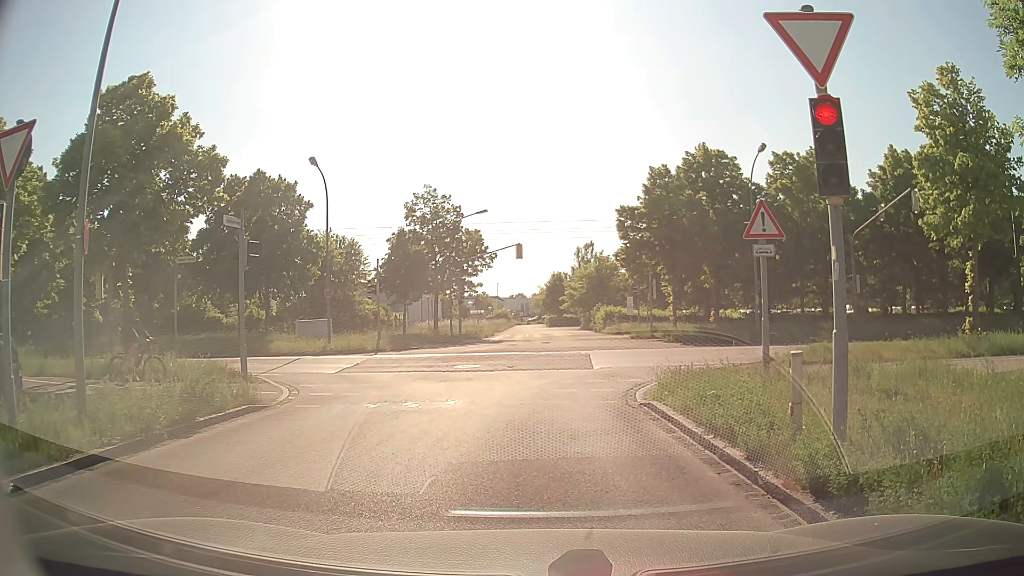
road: residential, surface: asphalt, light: Day
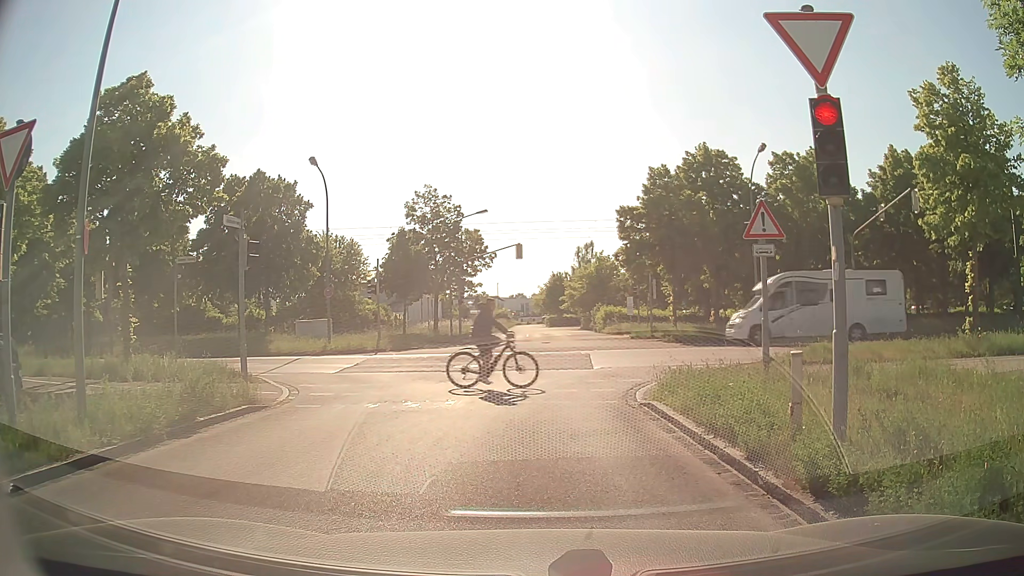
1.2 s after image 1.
(0.0, 0.0) m; 0°
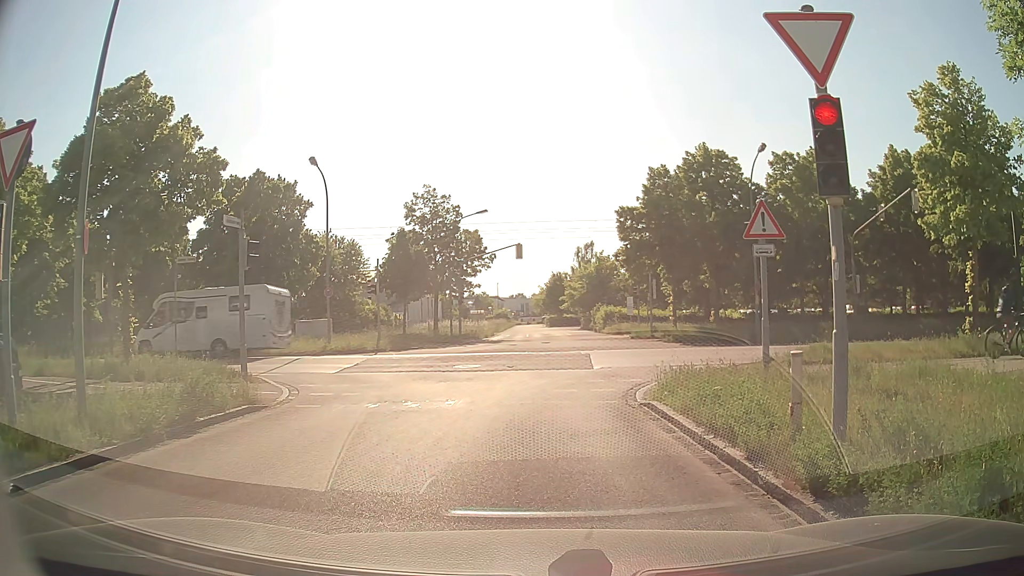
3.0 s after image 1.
(0.0, 0.0) m; 0°
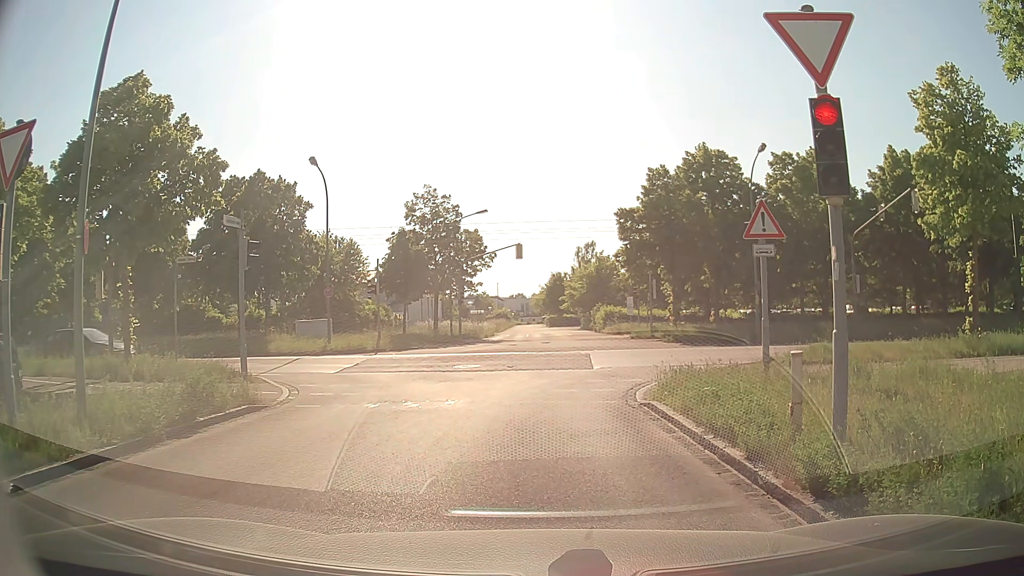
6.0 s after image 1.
(0.0, 0.0) m; 0°
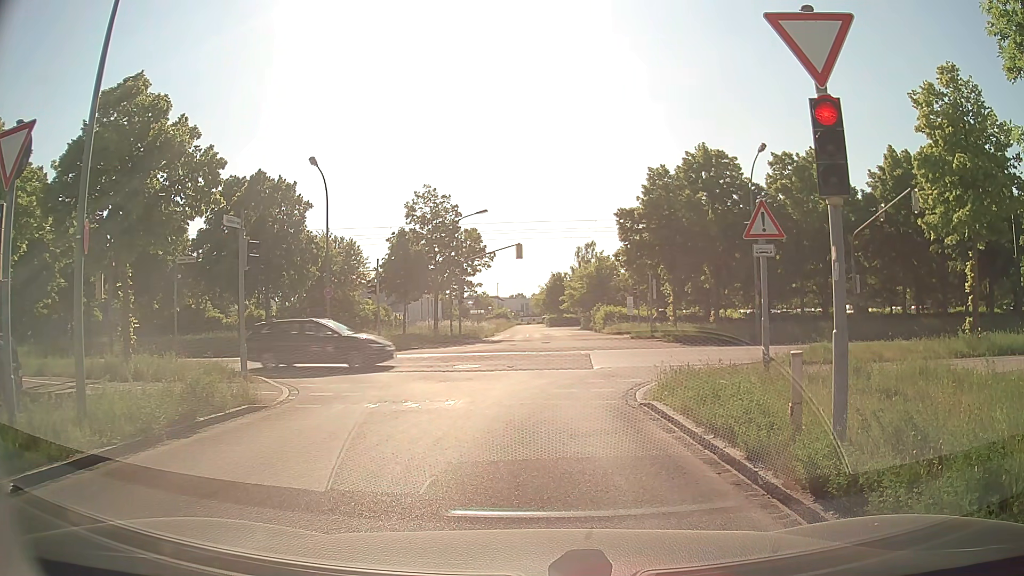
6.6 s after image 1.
(0.0, 0.0) m; 0°
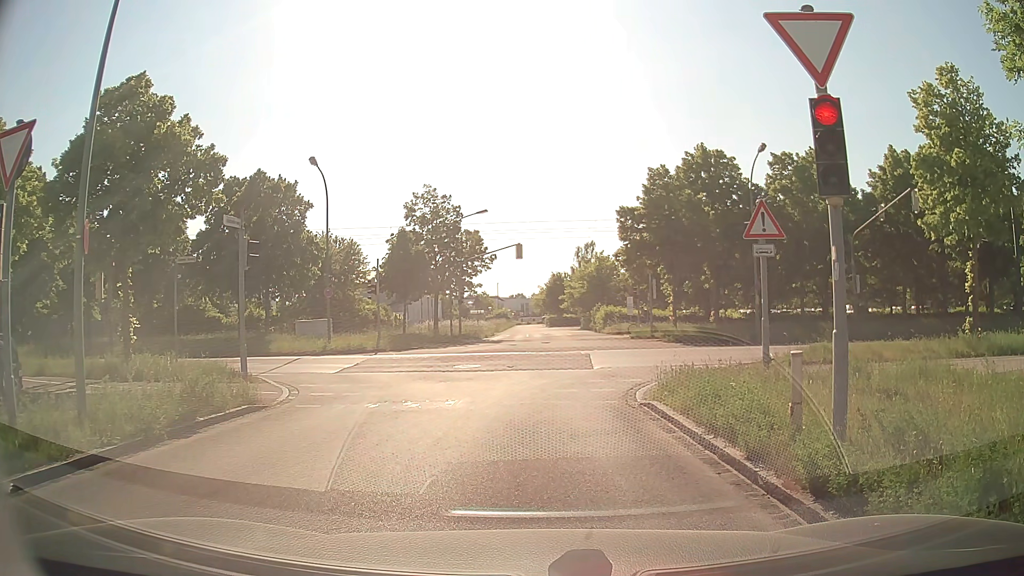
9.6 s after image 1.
(0.0, 0.0) m; 0°
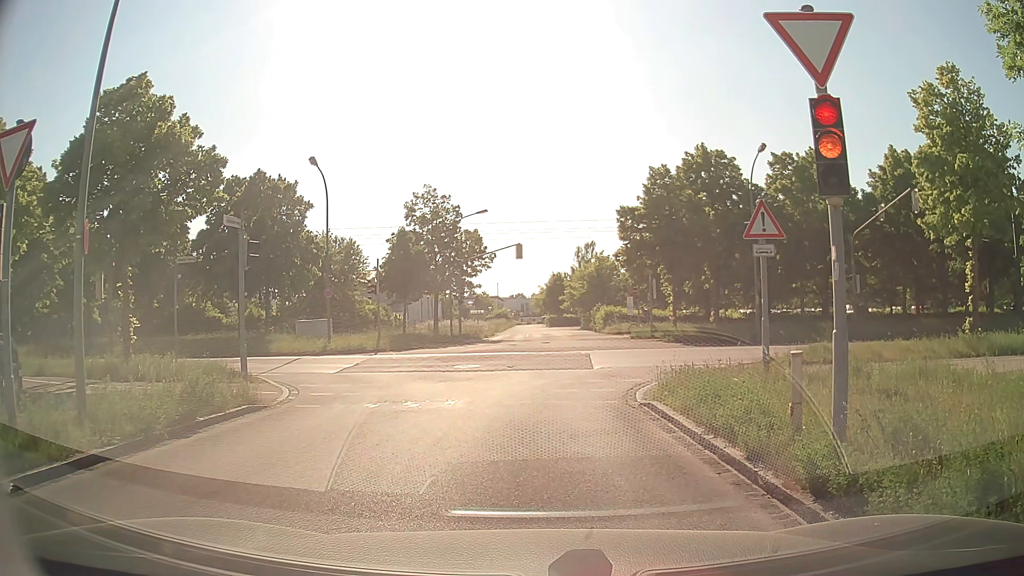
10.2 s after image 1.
(0.0, 0.0) m; 0°
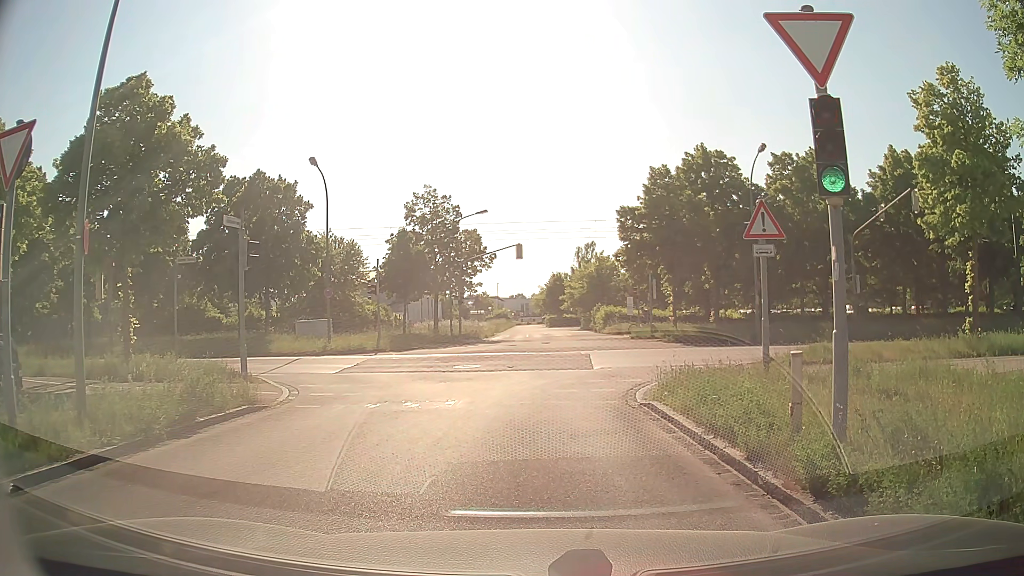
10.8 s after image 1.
(0.0, 0.0) m; 0°
